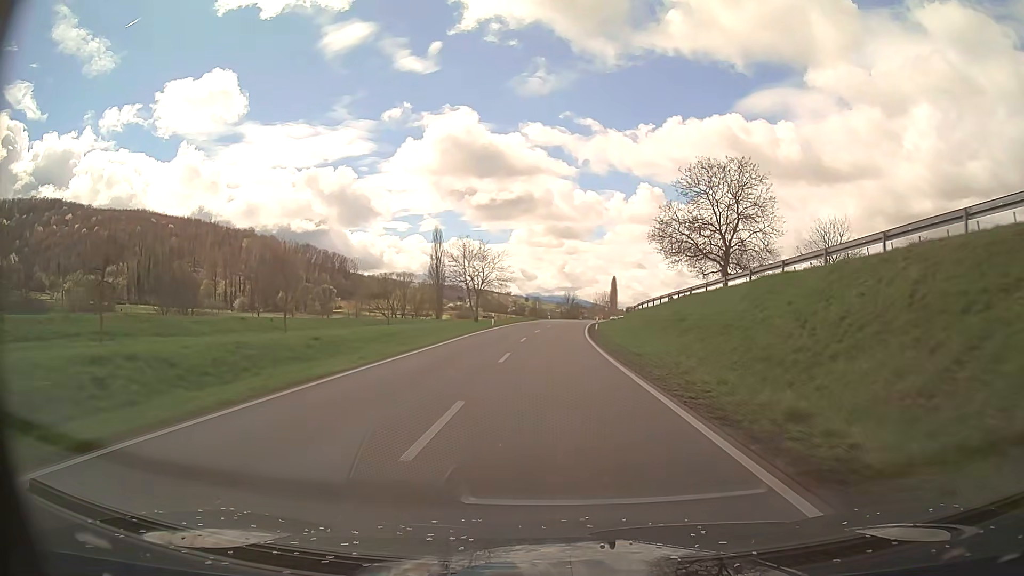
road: primary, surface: asphalt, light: Day
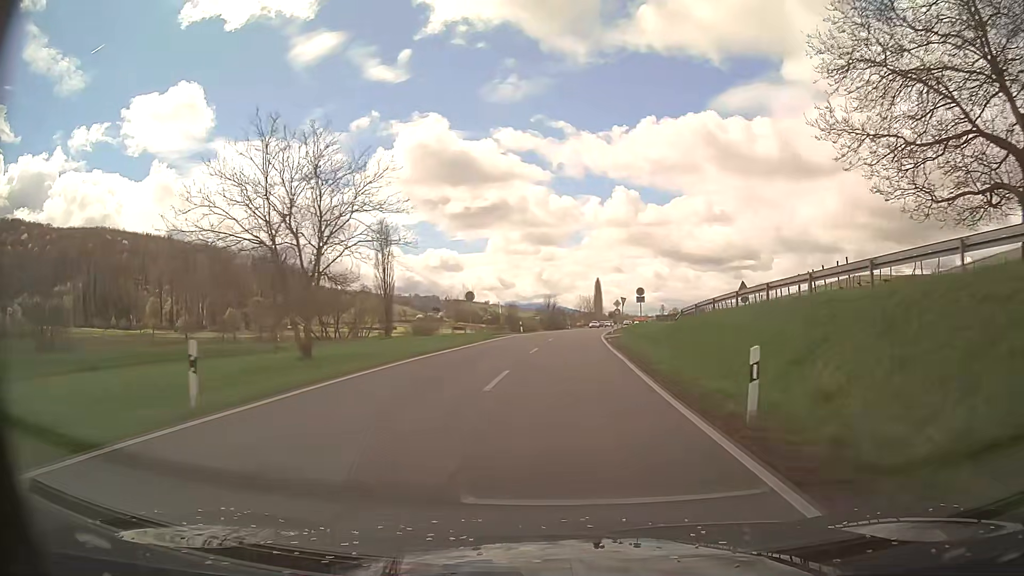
(+0.2, +42.3) m; +2°
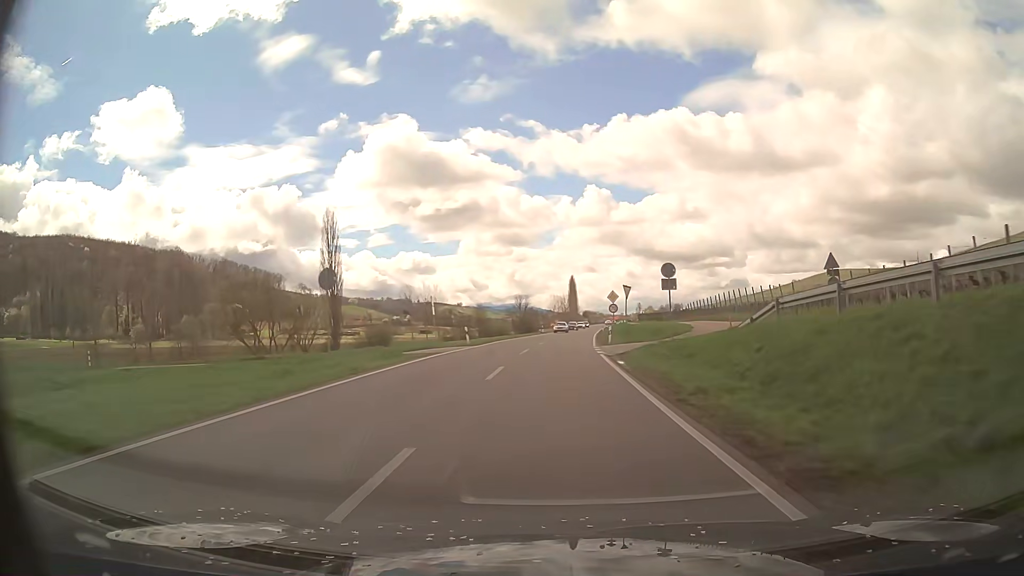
(+0.4, +21.1) m; +2°
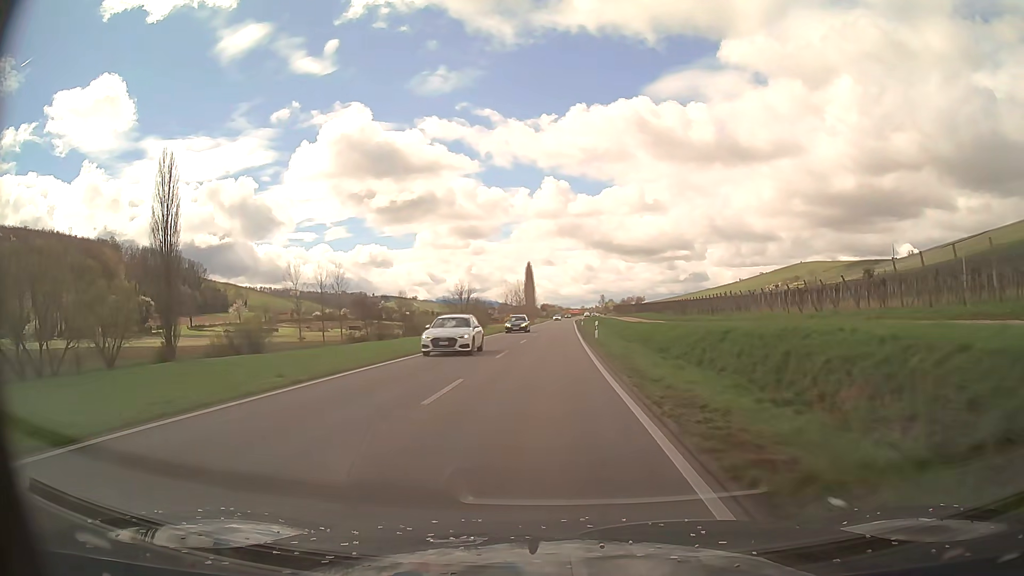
(+1.7, +53.0) m; +3°
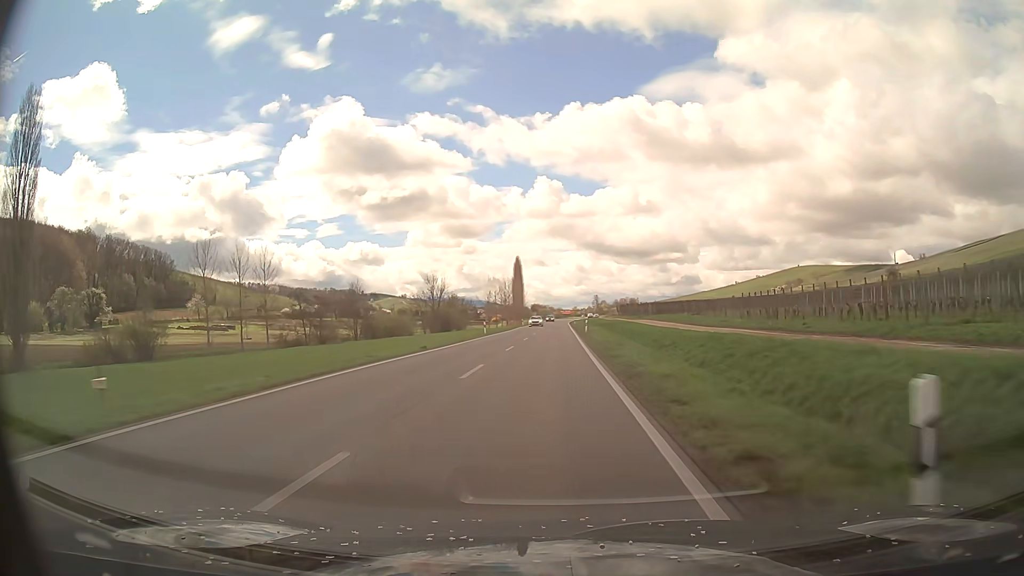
(+0.3, +31.9) m; +1°
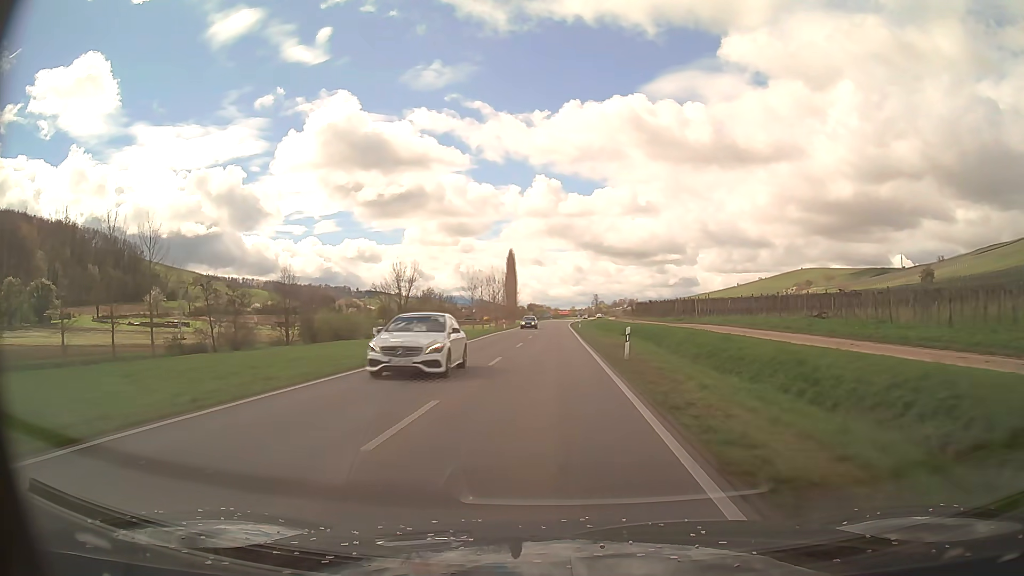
(+0.1, +31.8) m; 0°
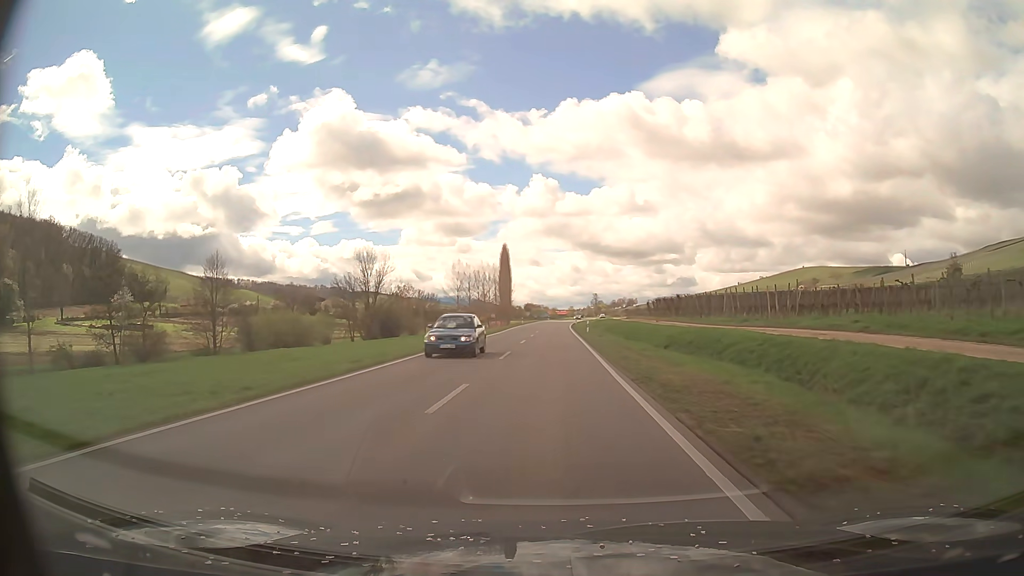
(0.0, +21.2) m; 0°
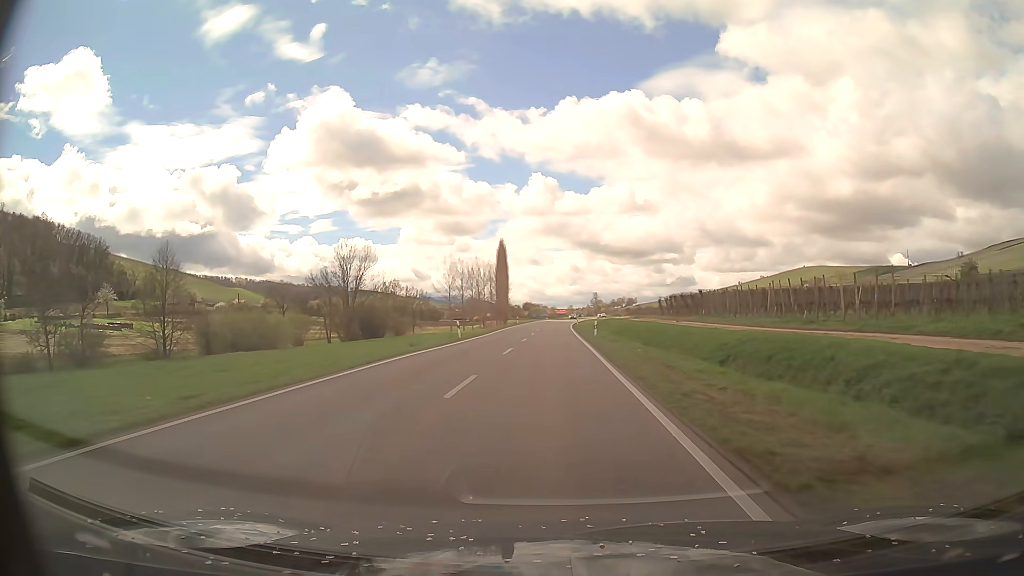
(0.0, +10.6) m; 0°
(0, +10) (0, +20) (0, +30) (0, +40) (0, +50) (0, +60) (0, +70) (0, +80) (+1, +90) (+1, +100) m
